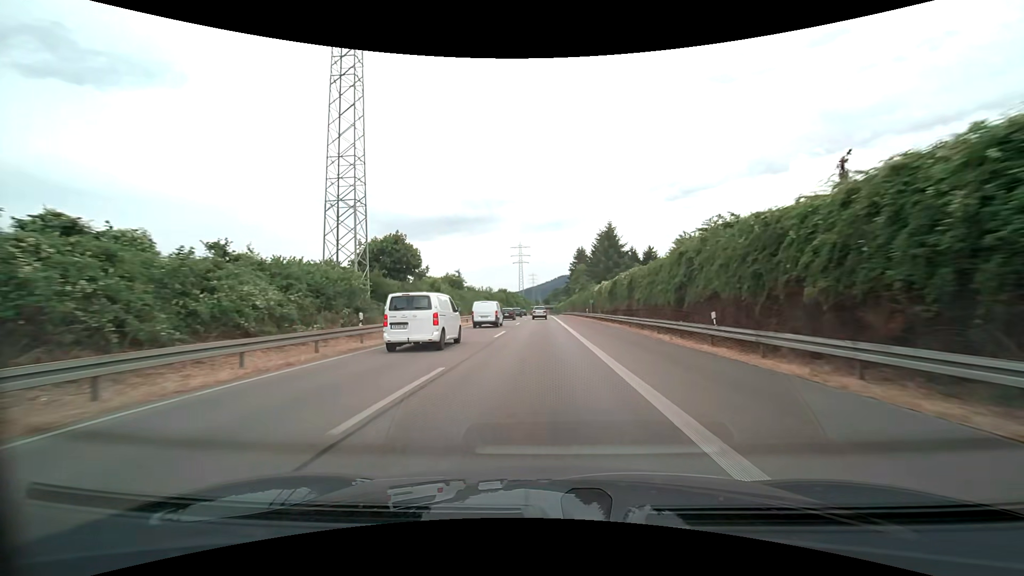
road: trunk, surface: asphalt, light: Day
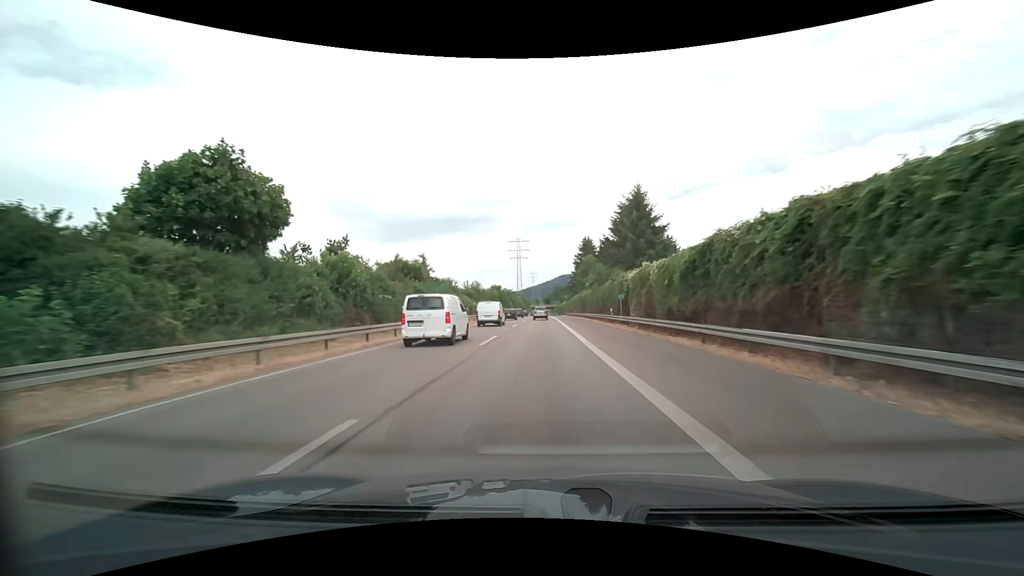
(0.0, +23.4) m; 0°
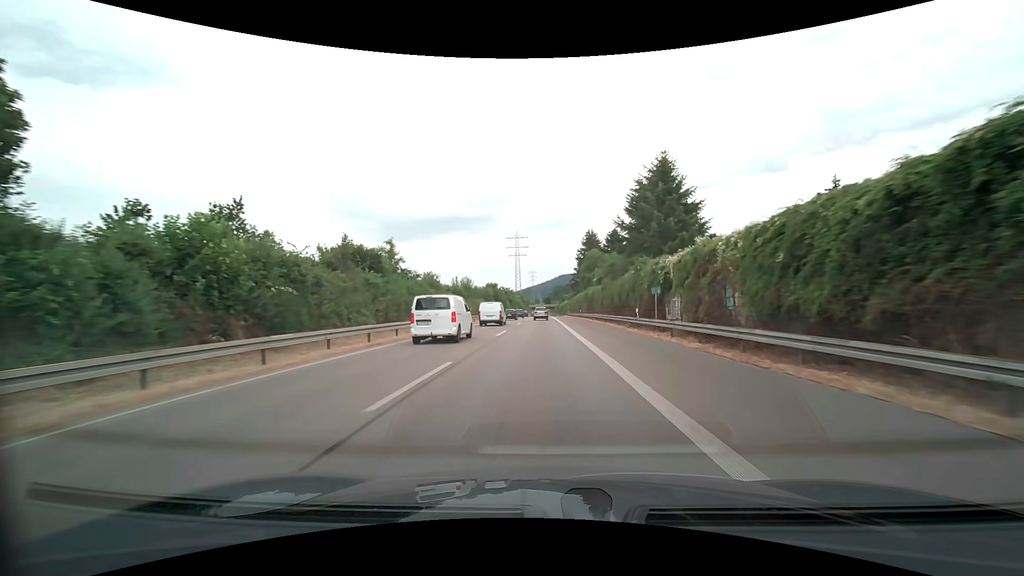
(0.0, +11.7) m; 0°
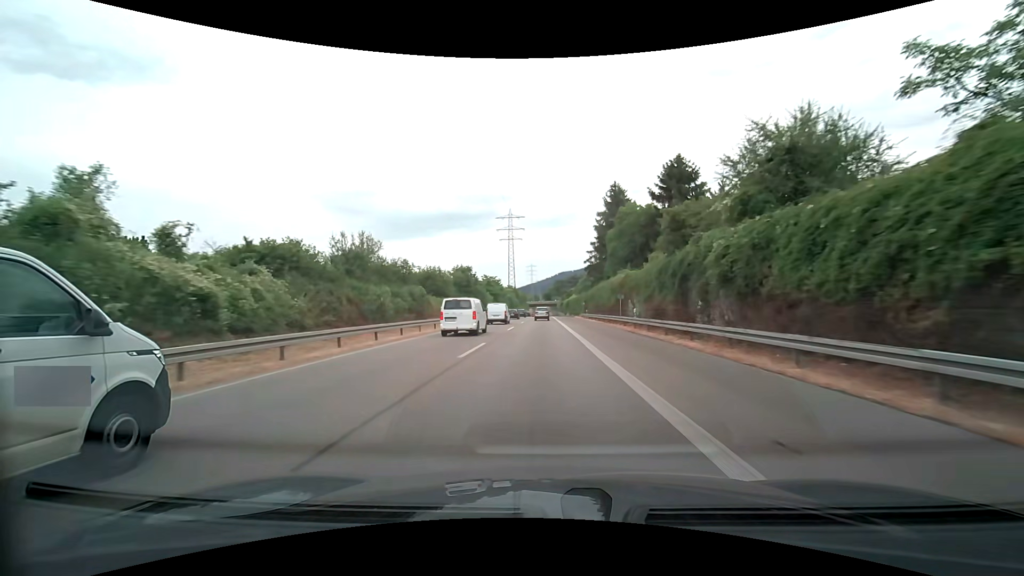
(-0.1, +47.2) m; 0°
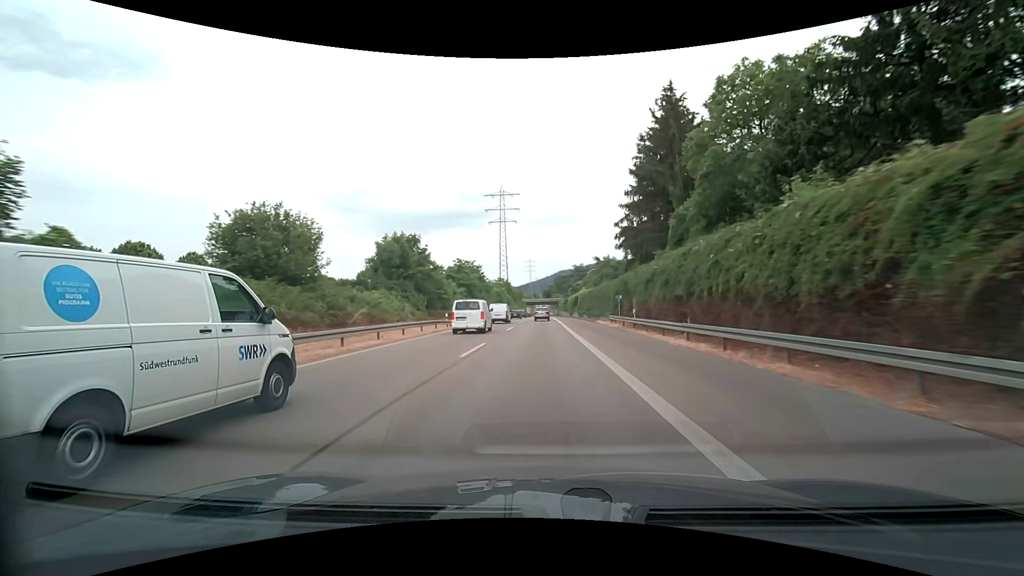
(0.0, +35.8) m; 0°
(0, +10) (0, +20) (0, +30) (0, +40) (0, +50) (0, +60) (0, +70) (0, +80) (0, +90) (0, +100) m
